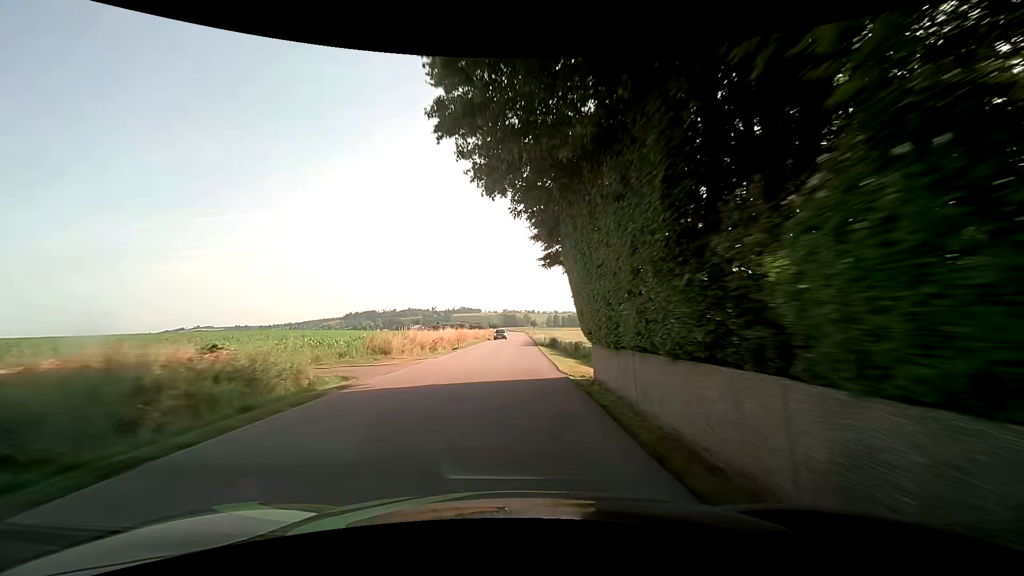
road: tertiary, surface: asphalt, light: Day
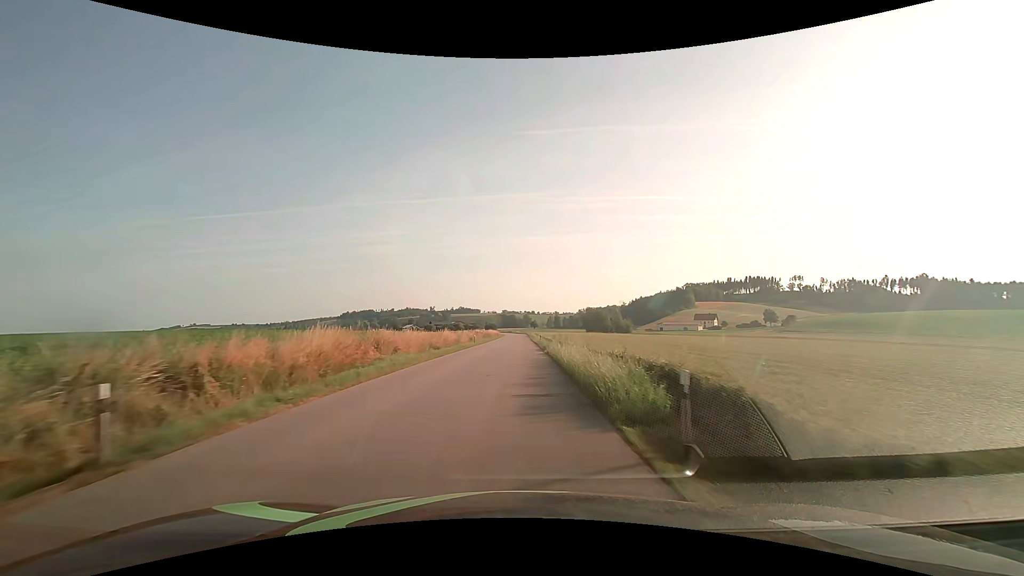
(+0.5, +32.1) m; +1°
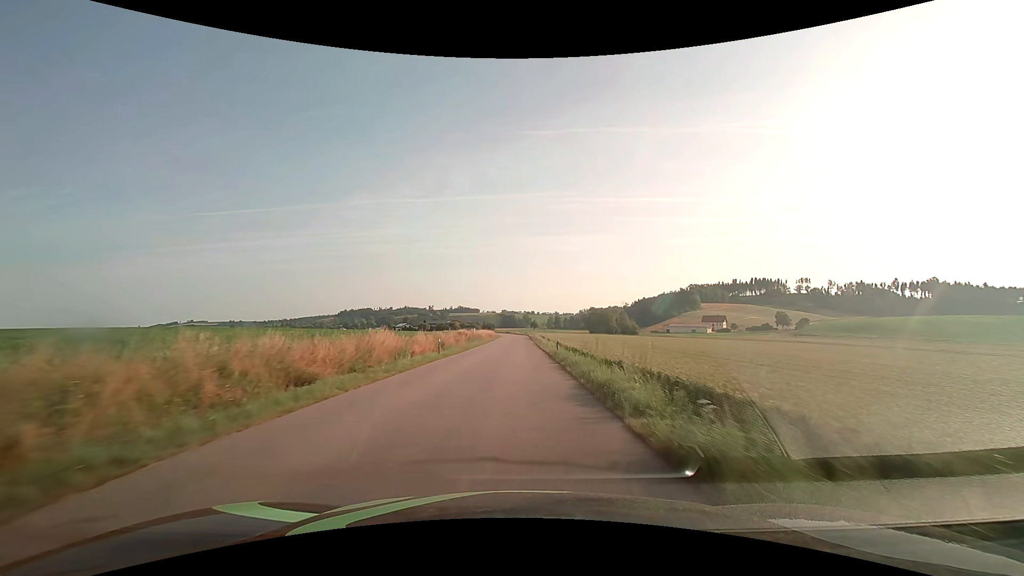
(0.0, +21.8) m; 0°
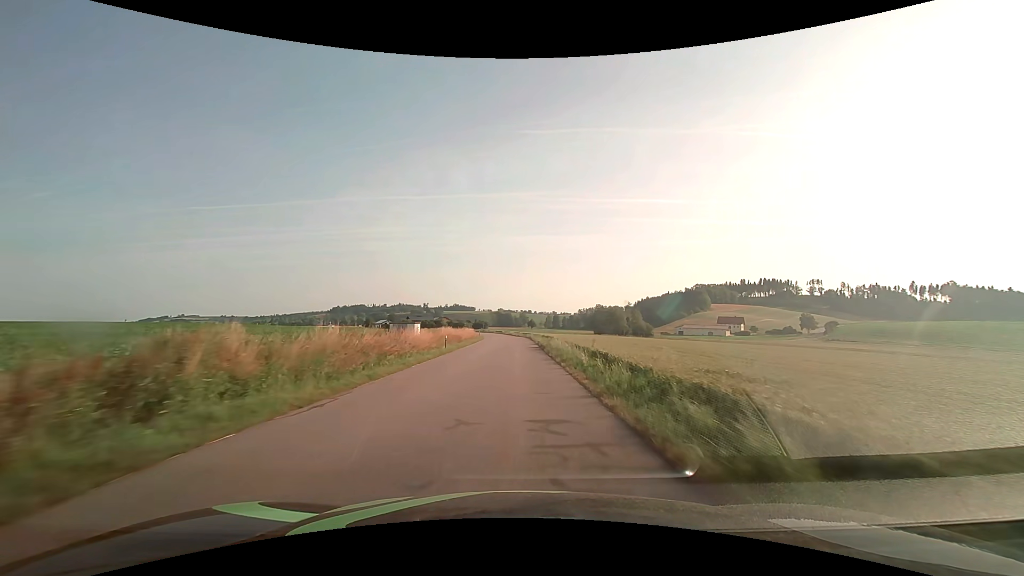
(+0.2, +44.6) m; 0°
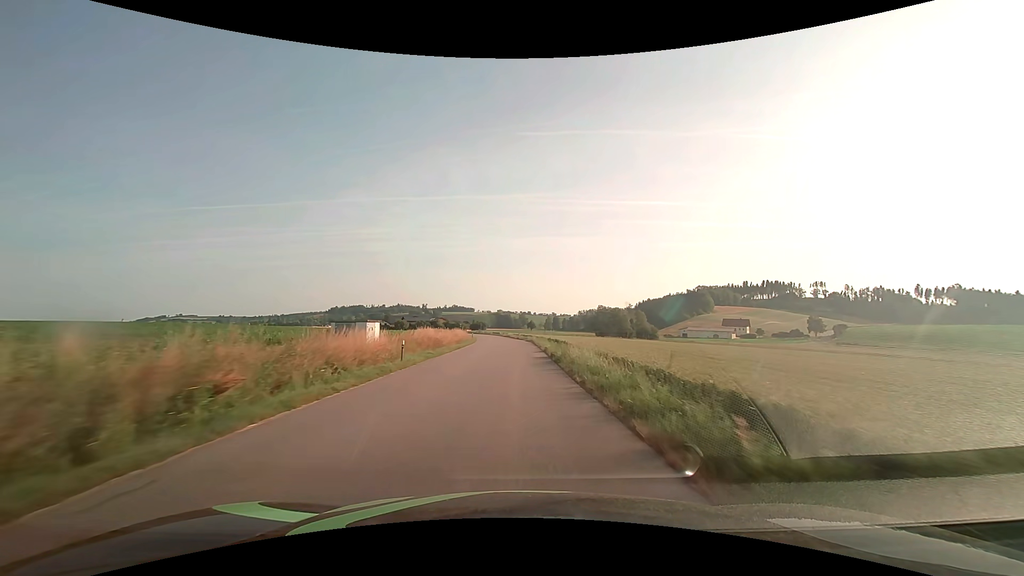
(0.0, +11.4) m; 0°
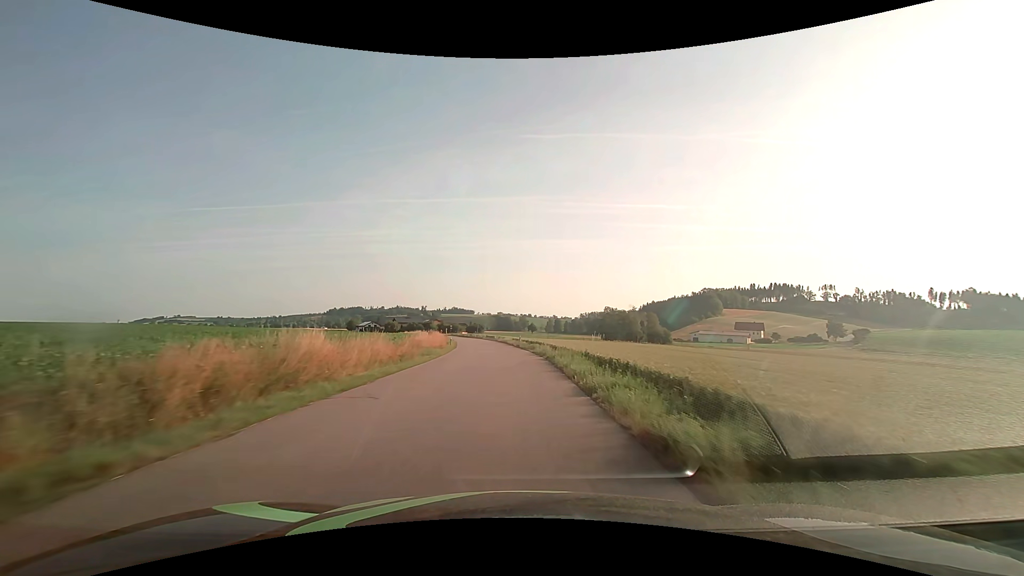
(0.0, +22.8) m; 0°
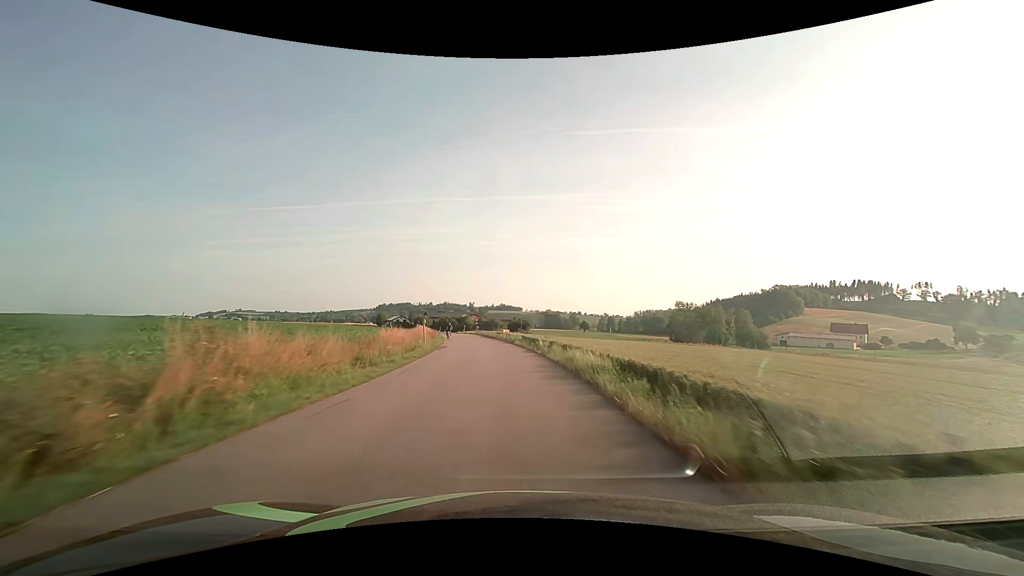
(-1.6, +45.0) m; -5°
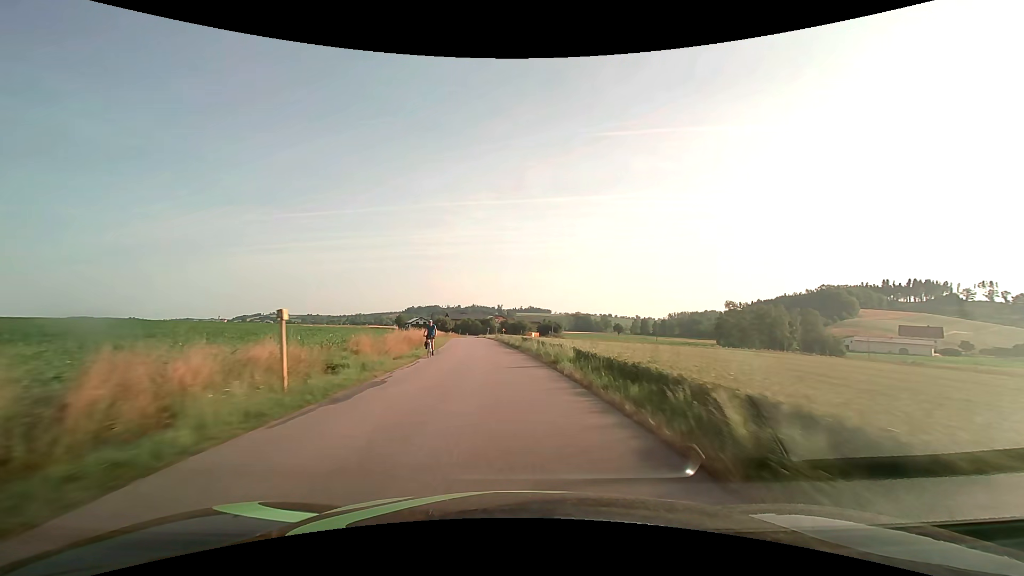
(-0.6, +22.1) m; -3°
(0, +10) (-1, +20) (-1, +30) (-2, +40) (-4, +50) (-5, +60) (-6, +70) (-7, +80) (-8, +90) (-10, +99) m
